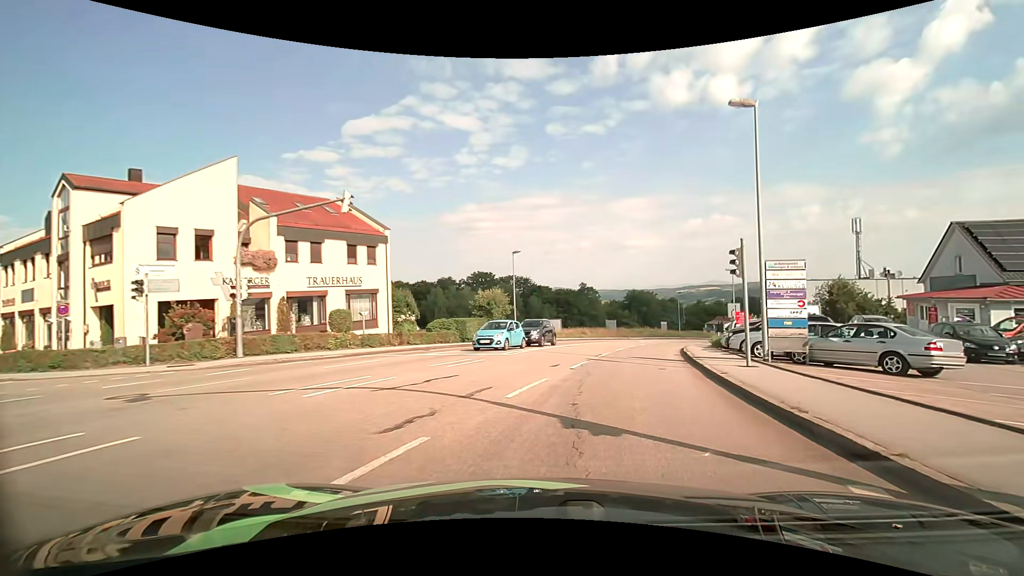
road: tertiary_link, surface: asphalt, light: Day
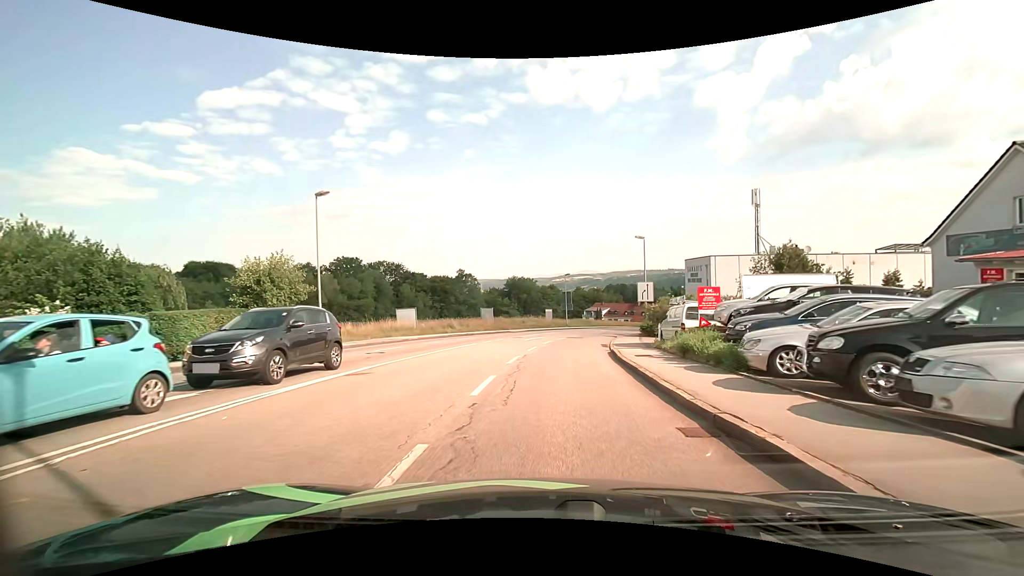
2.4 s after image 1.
(+2.7, +18.0) m; +14°
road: tertiary
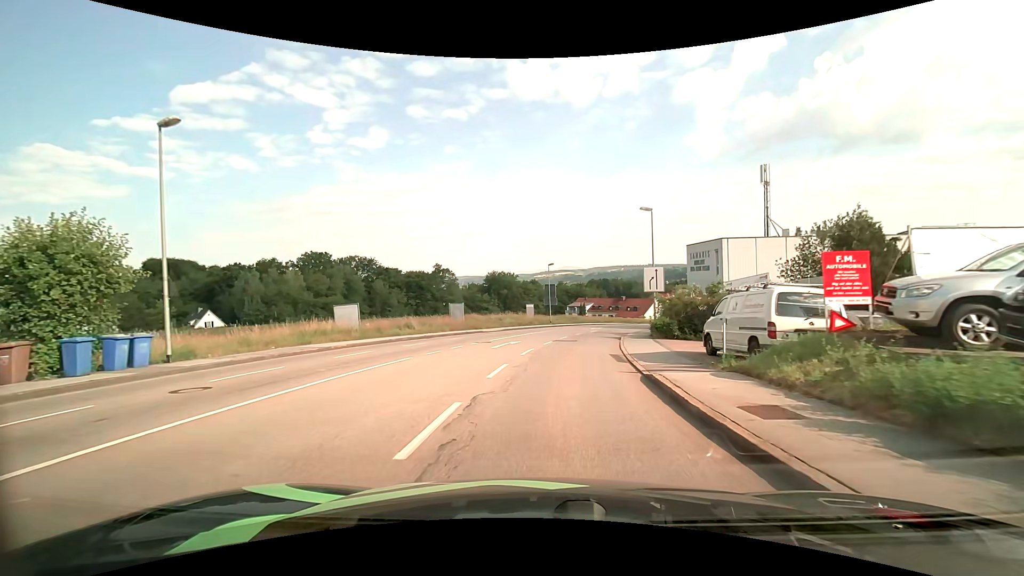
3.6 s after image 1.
(+0.2, +9.7) m; +2°
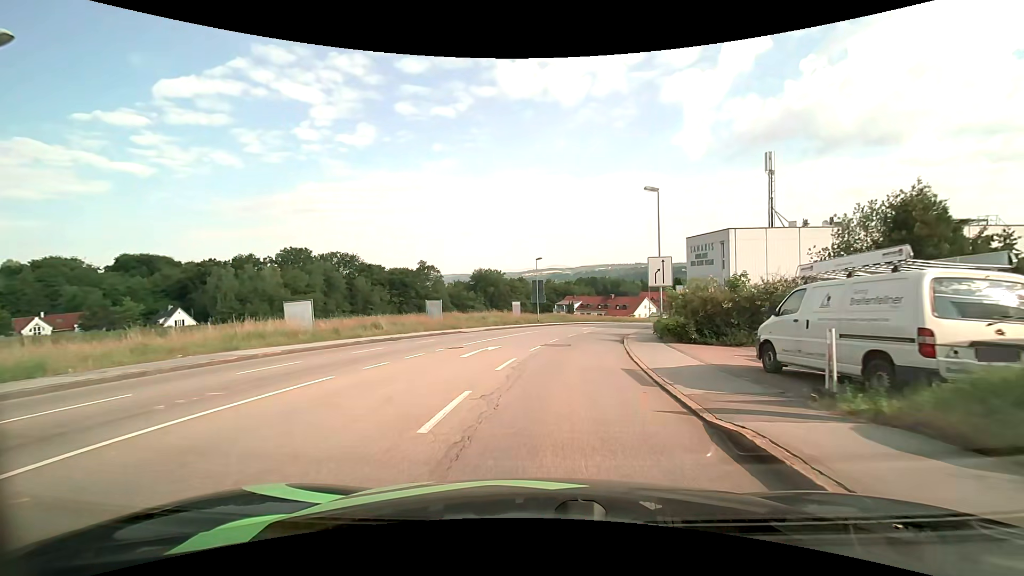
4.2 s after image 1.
(0.0, +5.0) m; +1°
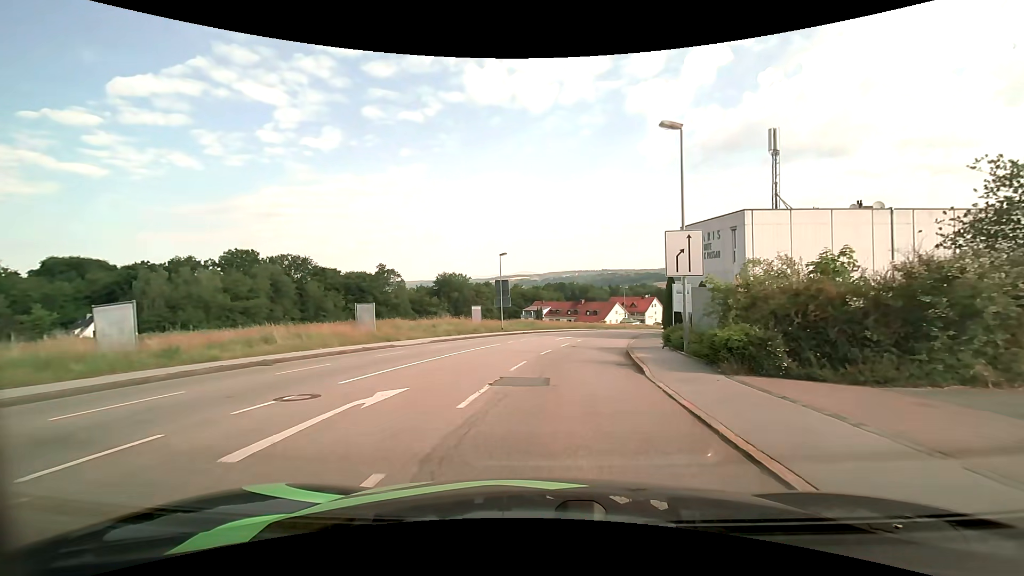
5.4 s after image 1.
(+0.3, +10.3) m; +4°
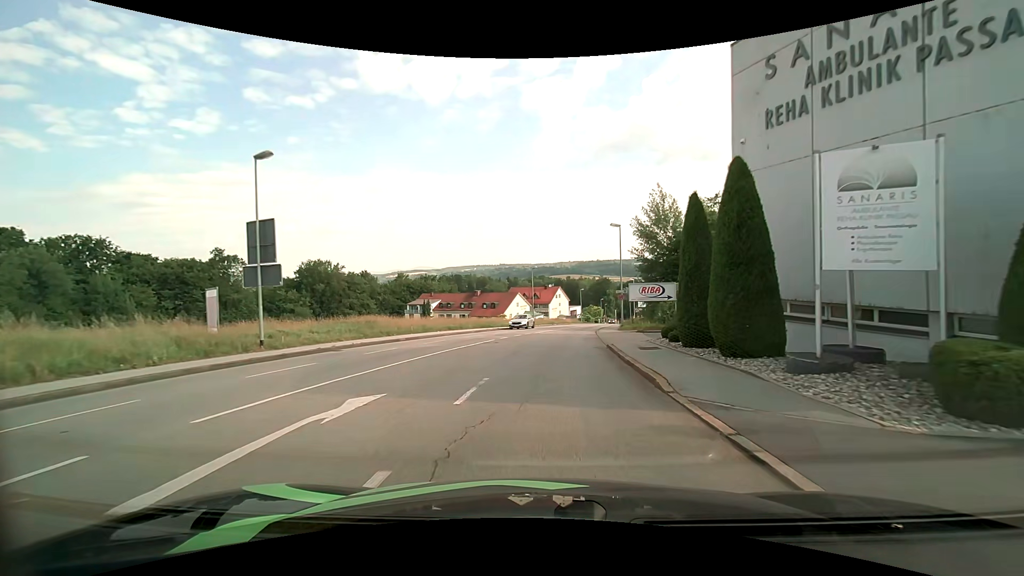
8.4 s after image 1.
(+3.0, +30.1) m; +11°
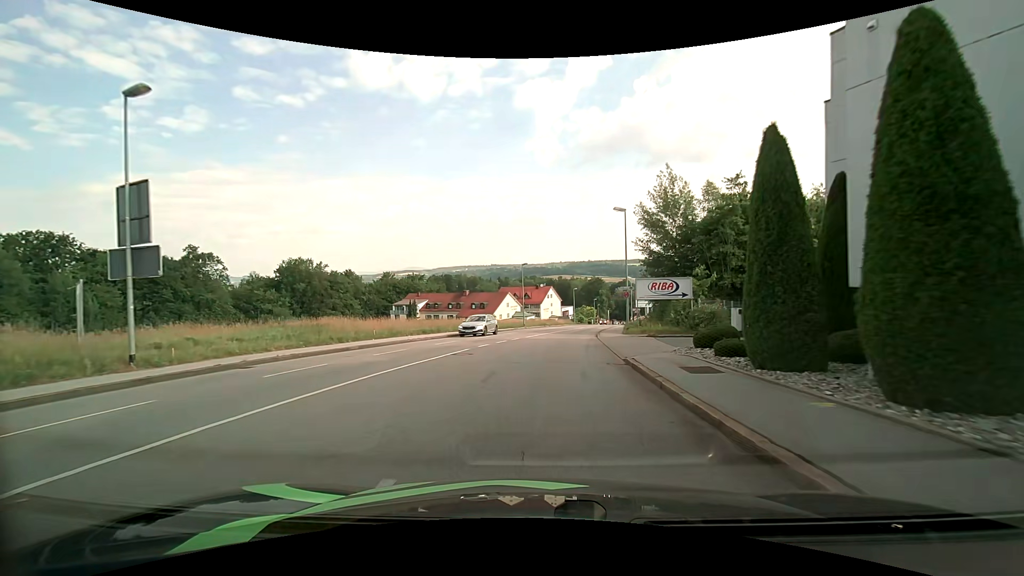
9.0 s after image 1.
(+0.1, +6.1) m; +1°
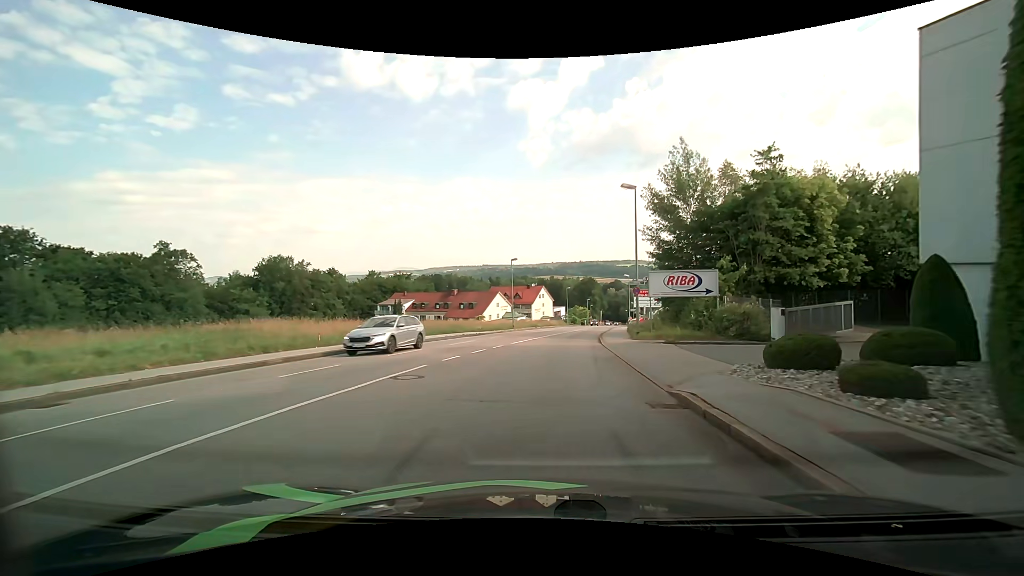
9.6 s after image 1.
(0.0, +6.0) m; 0°
(0, +10) (+1, +20) (+2, +30) (+3, +40) (+5, +50) (+7, +59) (+9, +69) (+11, +79) (+13, +89) (+15, +99) m
